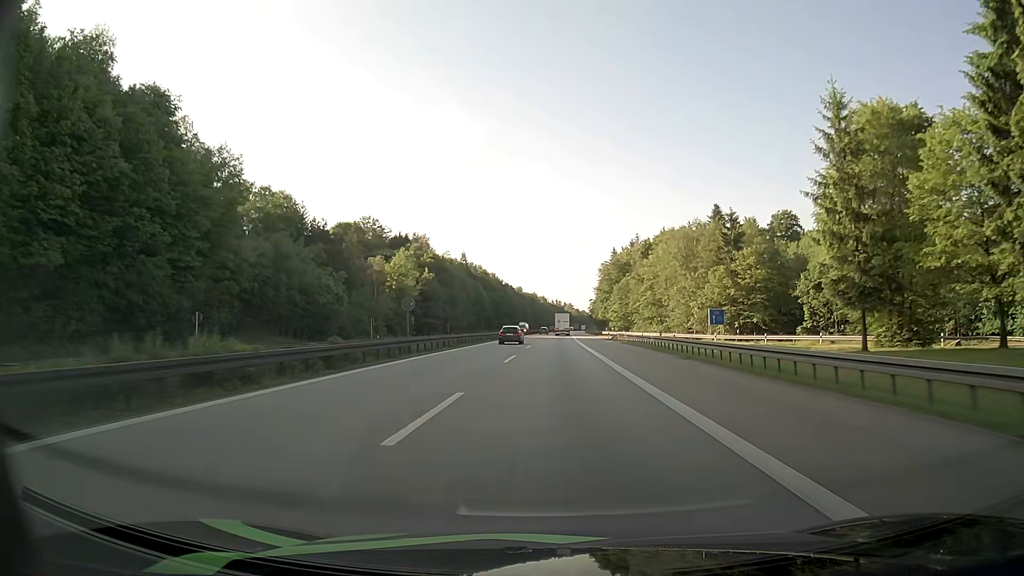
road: motorway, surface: asphalt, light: Day
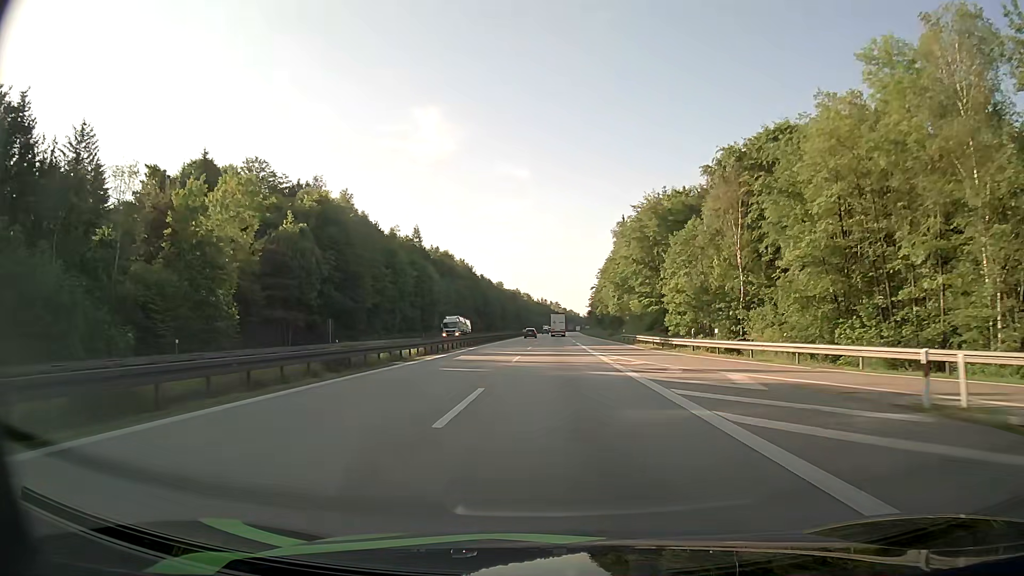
(+0.7, +71.1) m; +1°
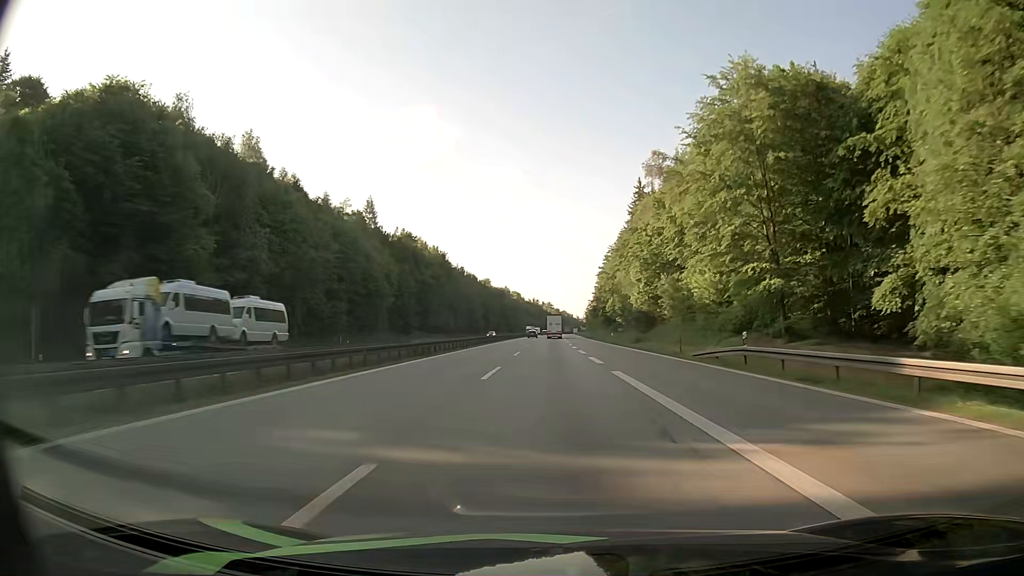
(+0.3, +45.2) m; +1°
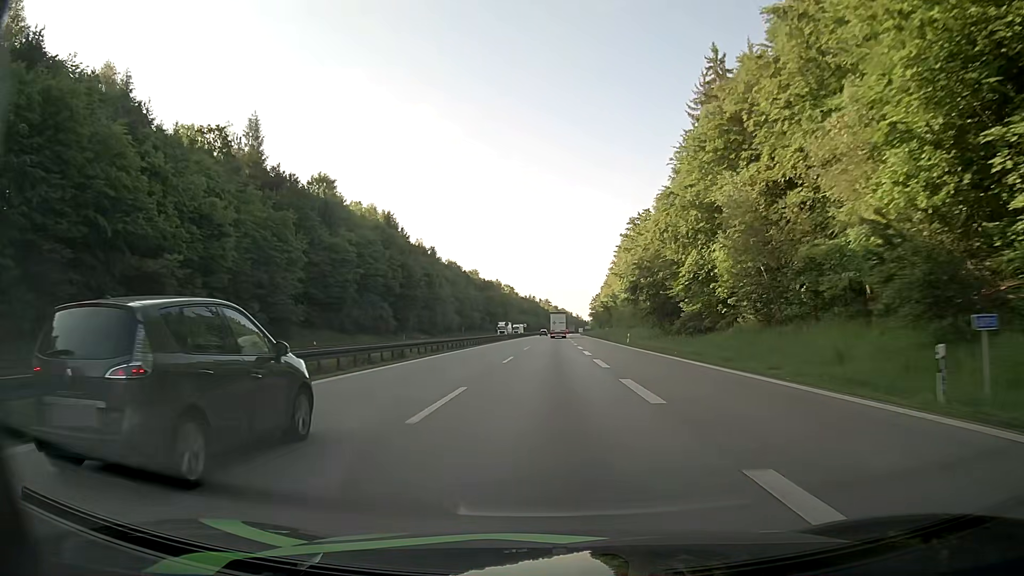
(0.0, +63.8) m; 0°
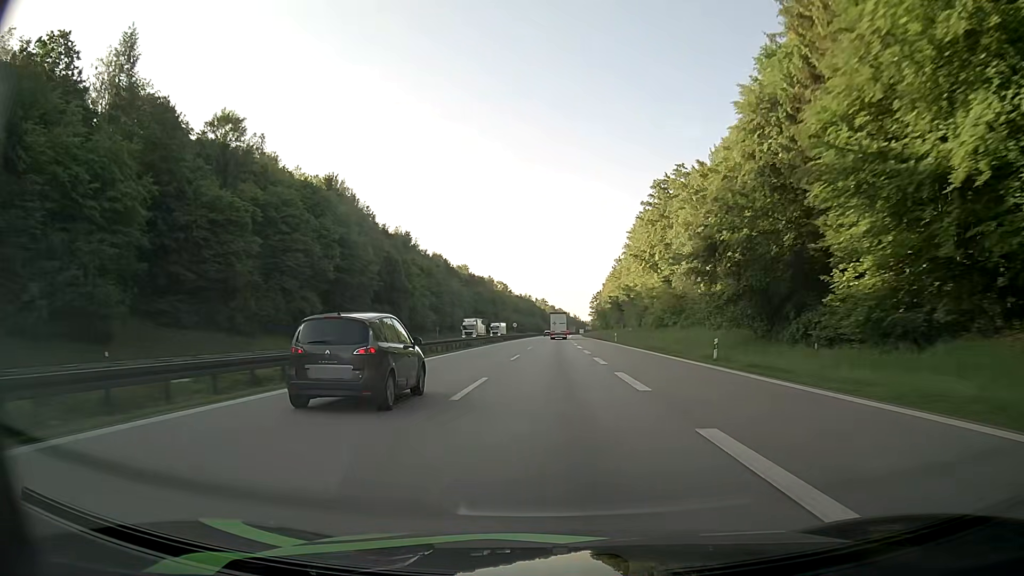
(+0.2, +33.4) m; 0°
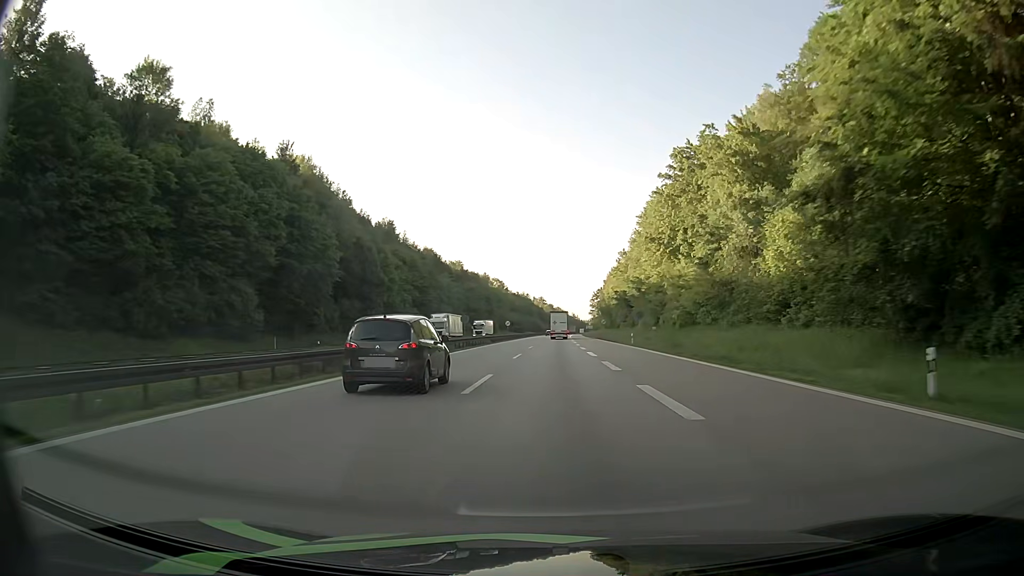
(0.0, +17.0) m; 0°
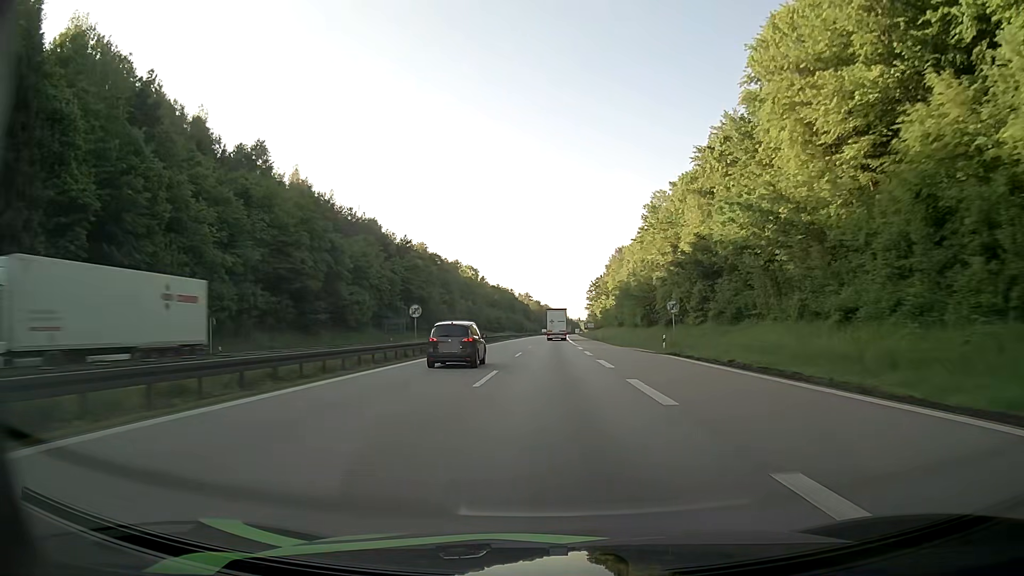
(+0.6, +70.5) m; +1°
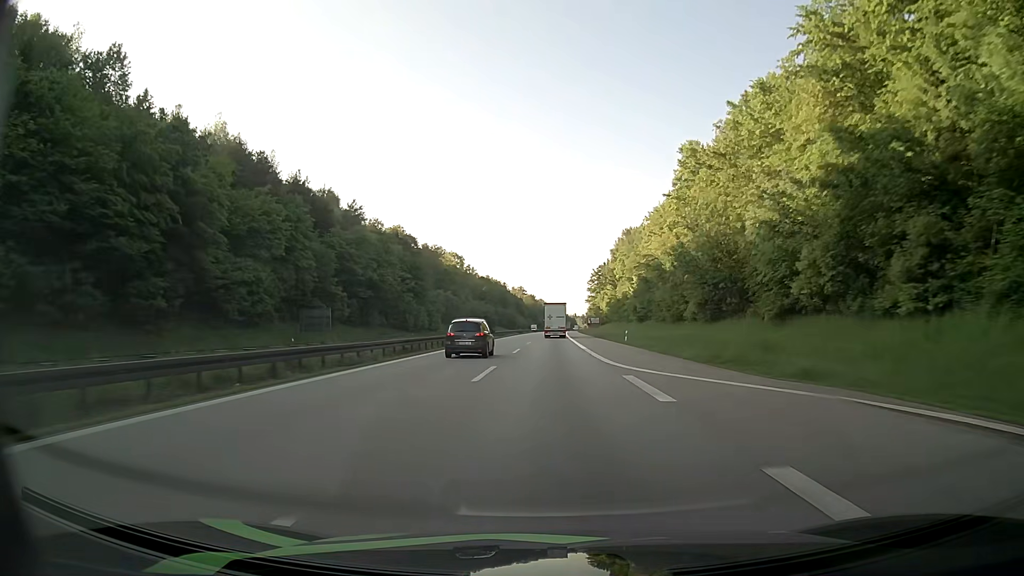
(+0.2, +36.0) m; 0°
